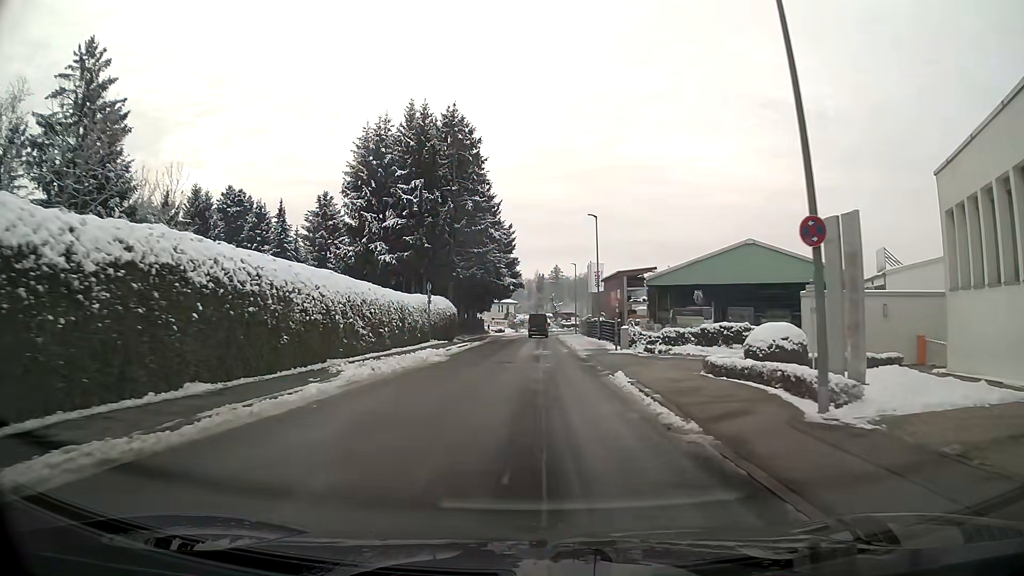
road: residential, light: Day
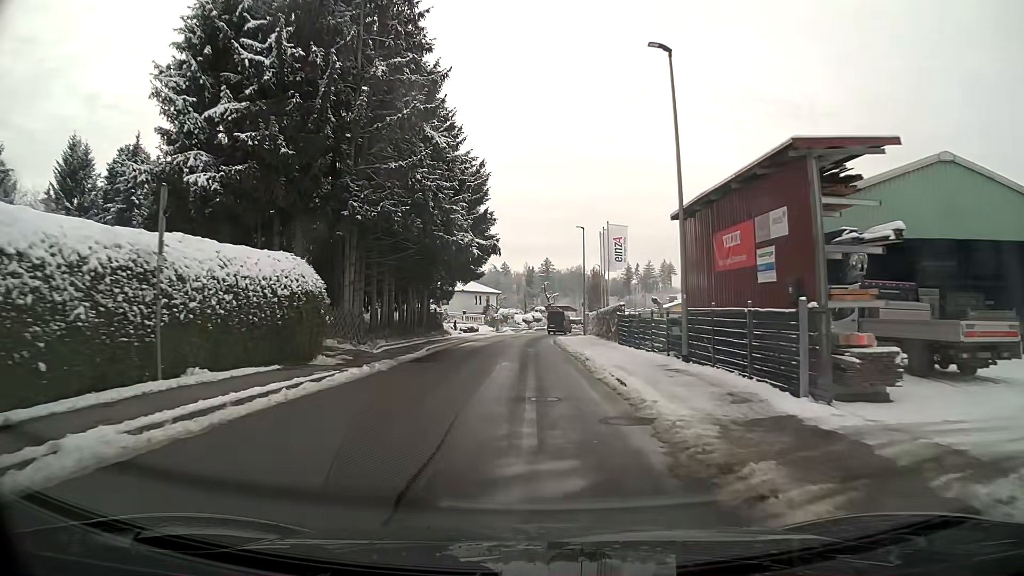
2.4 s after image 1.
(+0.2, +27.4) m; +1°
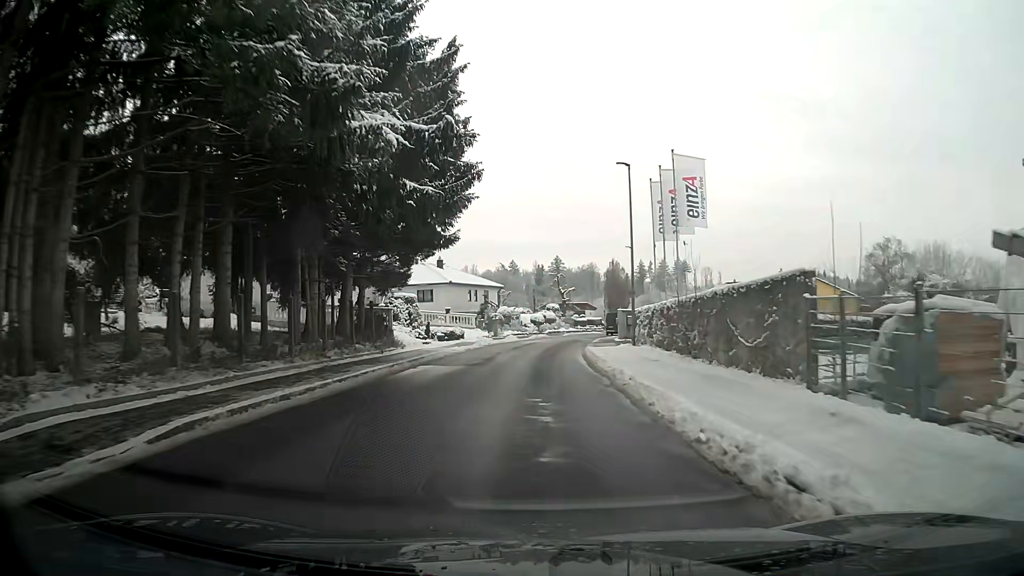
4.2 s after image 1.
(-0.1, +20.8) m; 0°
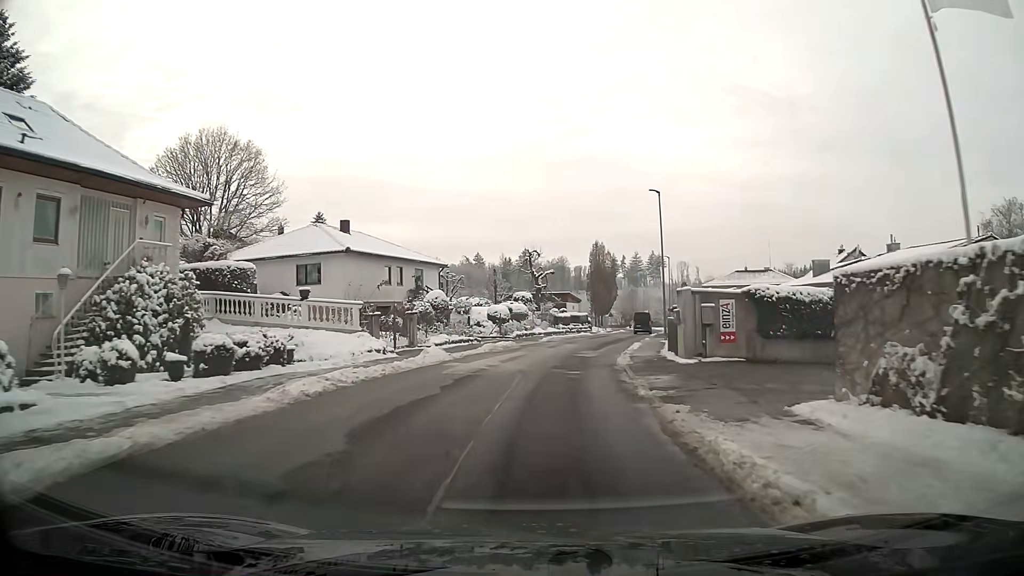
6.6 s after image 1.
(+0.5, +27.1) m; +3°
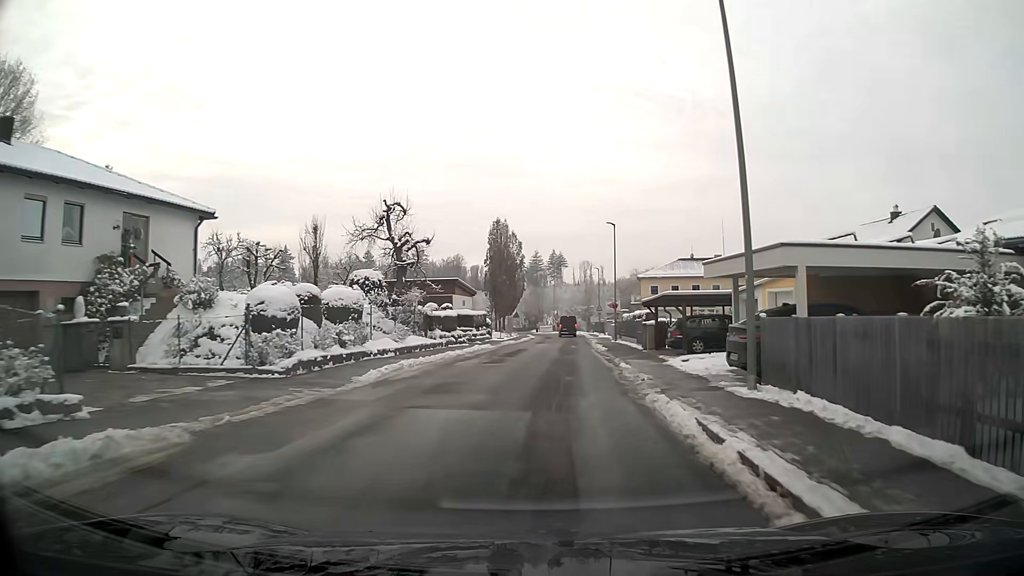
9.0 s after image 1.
(+2.0, +26.5) m; +9°
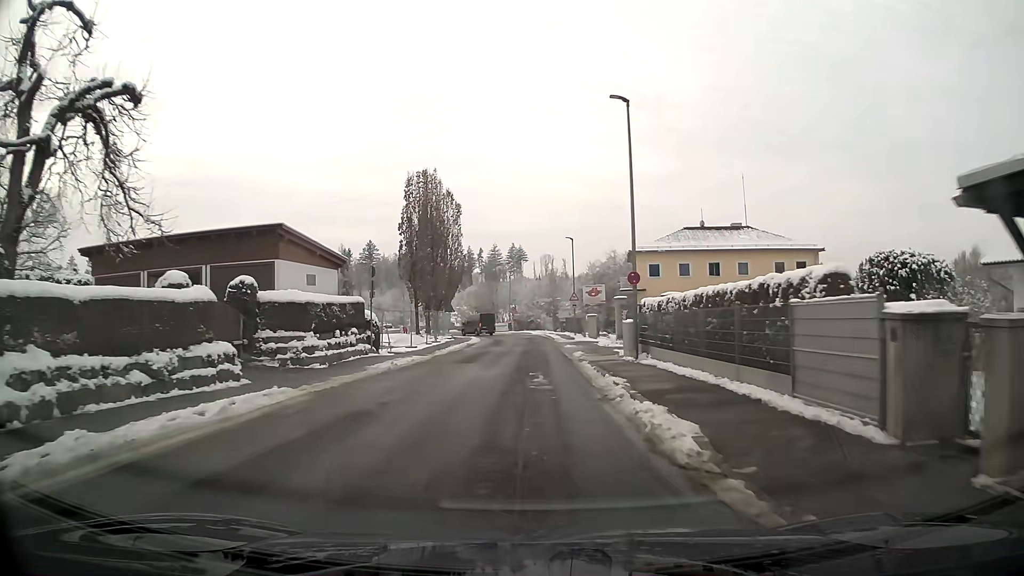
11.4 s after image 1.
(+1.0, +26.3) m; +3°
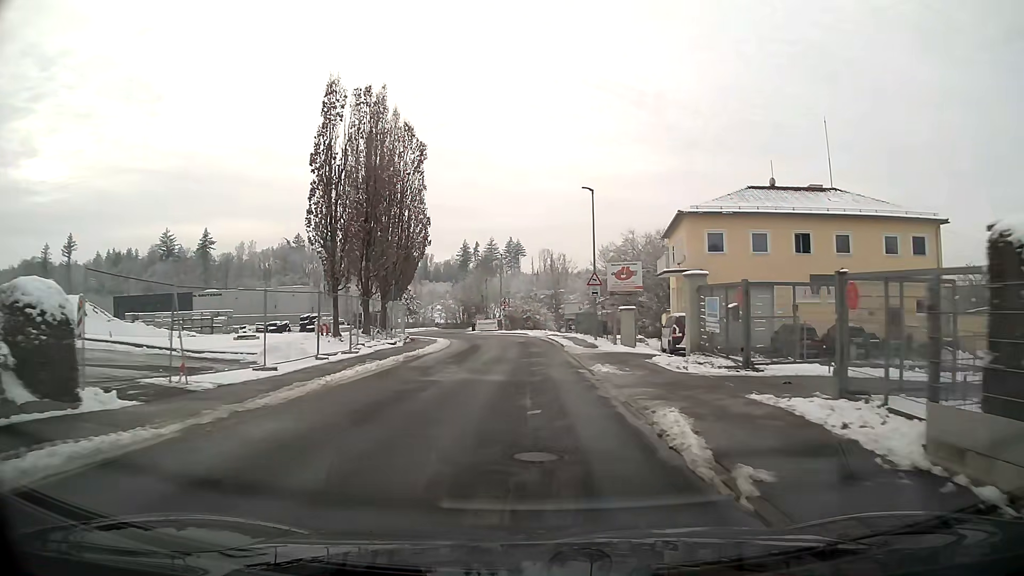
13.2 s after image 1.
(0.0, +19.8) m; 0°
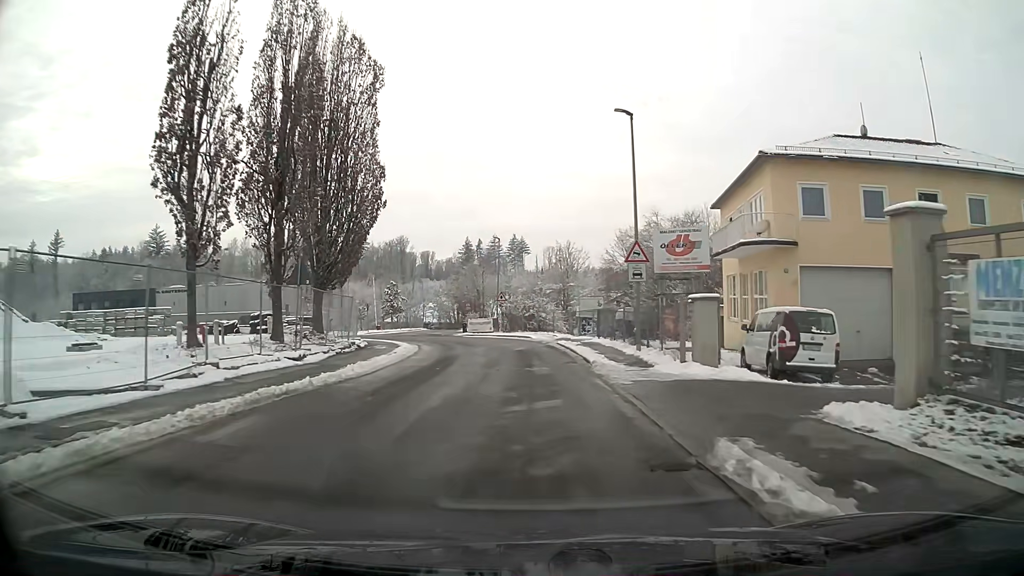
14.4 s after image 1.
(0.0, +13.2) m; 0°
